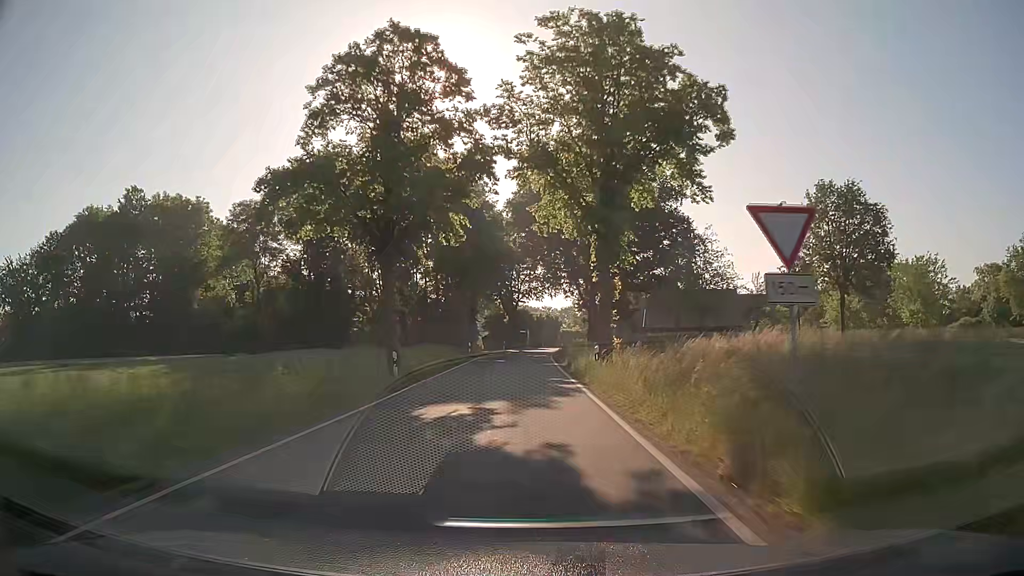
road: tertiary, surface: asphalt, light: Day
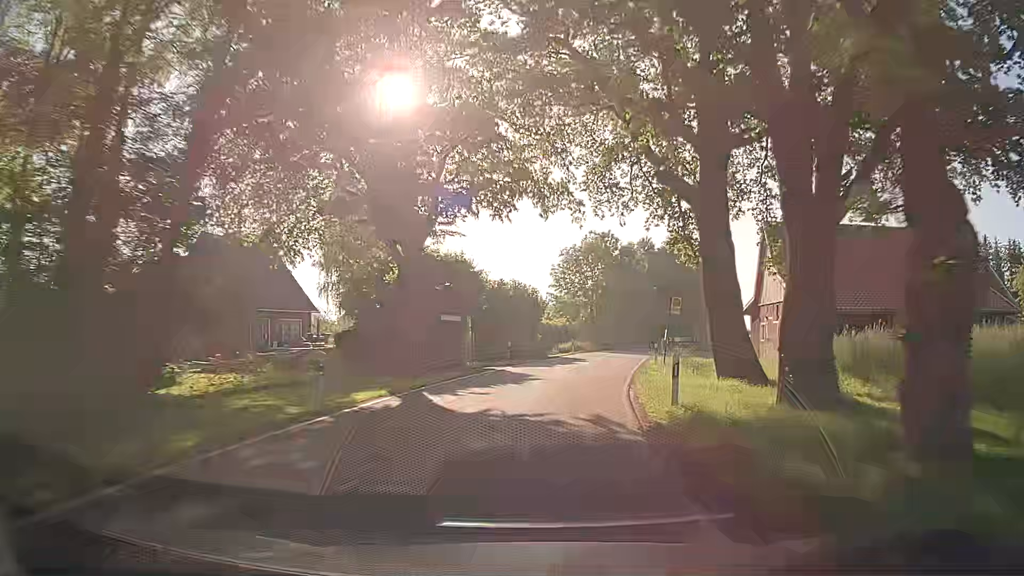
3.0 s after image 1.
(+0.3, +54.7) m; +3°
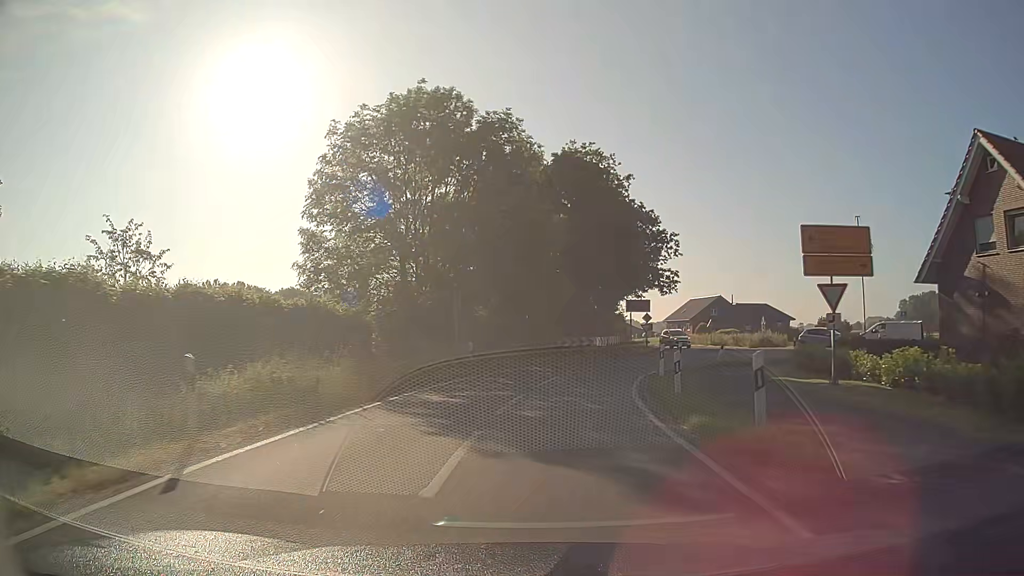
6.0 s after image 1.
(+5.6, +44.6) m; +13°
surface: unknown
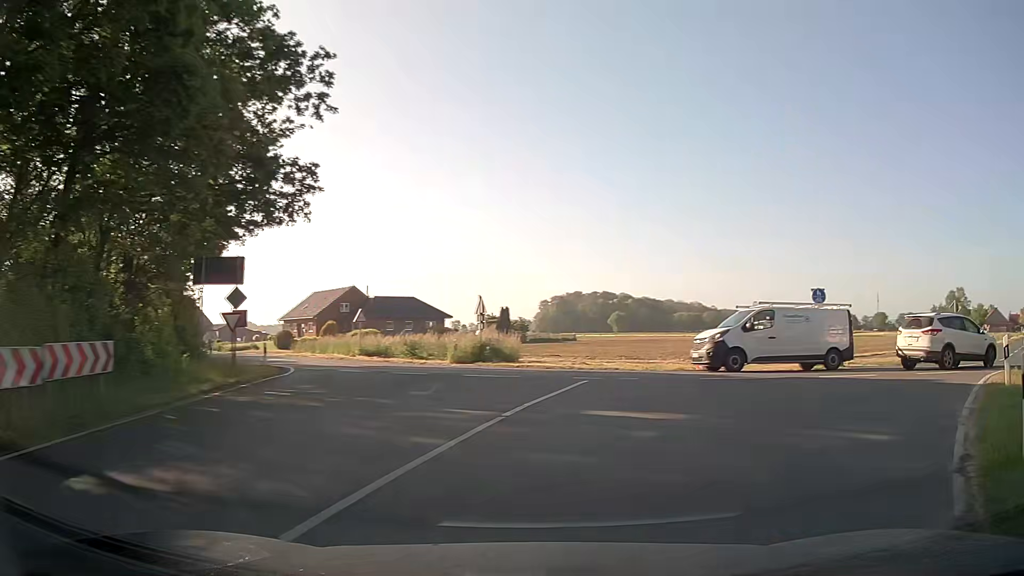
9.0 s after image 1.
(+5.3, +30.1) m; +31°
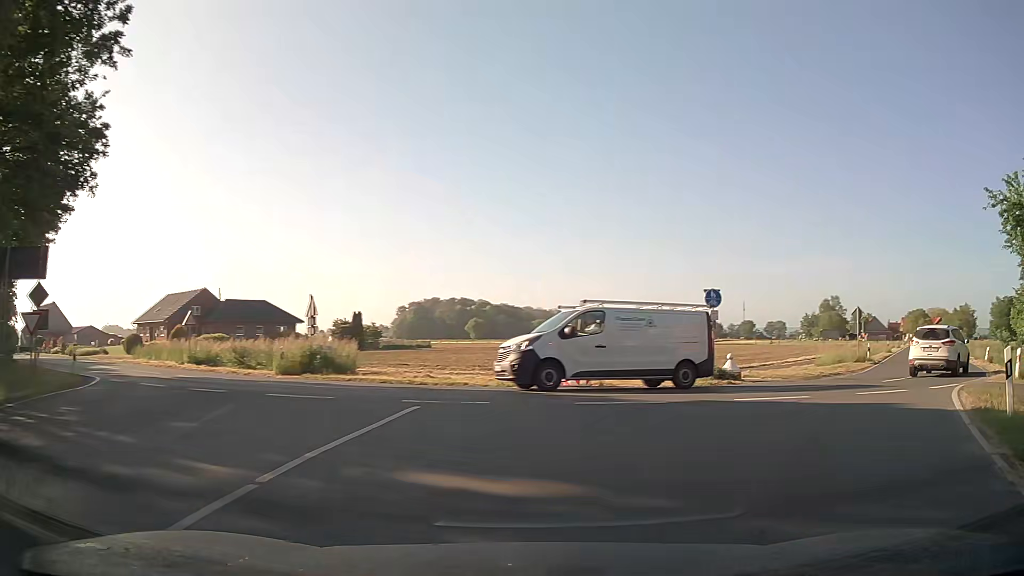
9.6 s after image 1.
(+0.4, +4.1) m; +12°
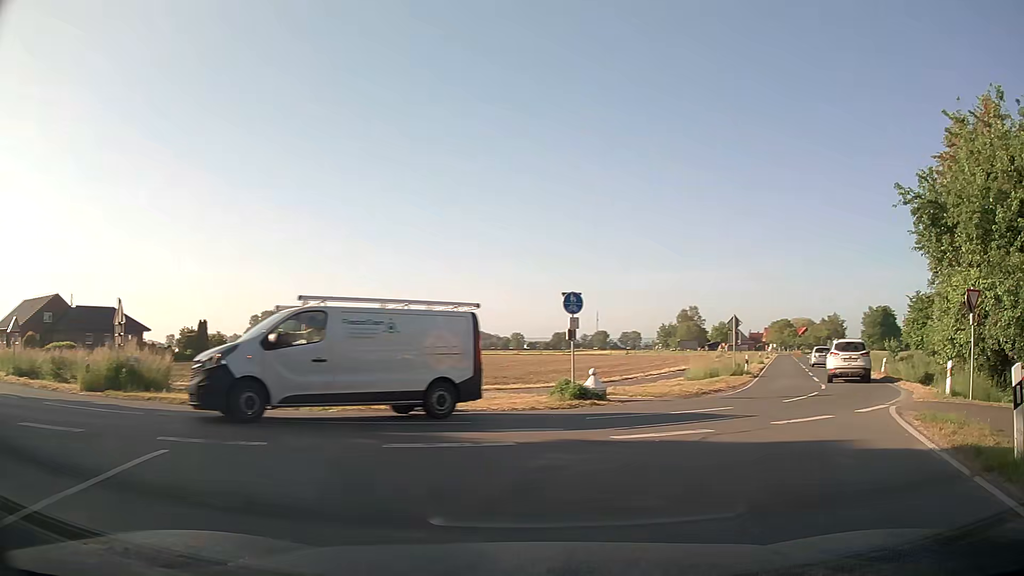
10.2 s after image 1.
(+0.4, +3.4) m; +12°
